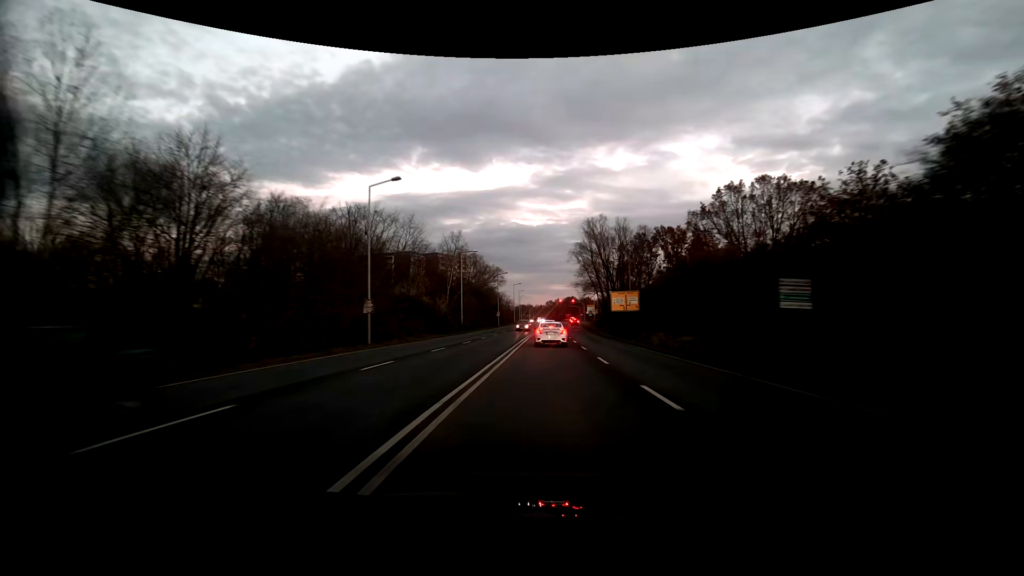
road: secondary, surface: asphalt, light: Dusk
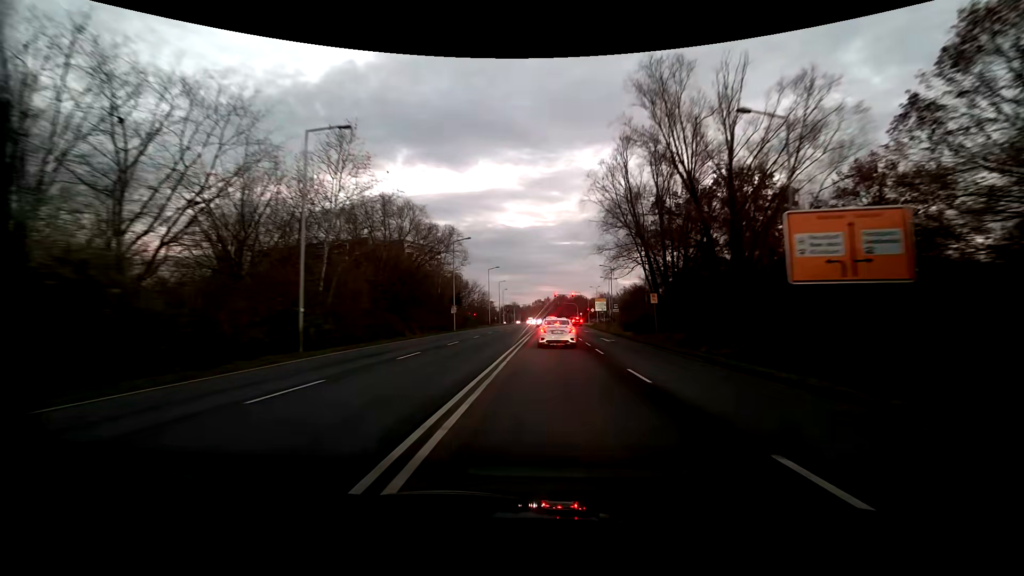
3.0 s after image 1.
(+0.3, +41.6) m; +1°
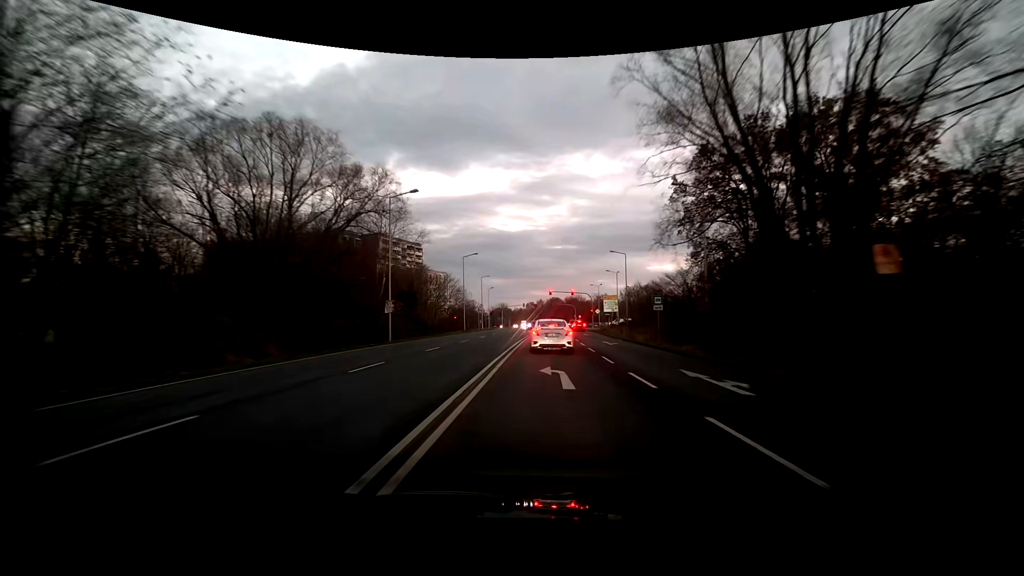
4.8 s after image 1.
(+0.3, +21.7) m; +1°
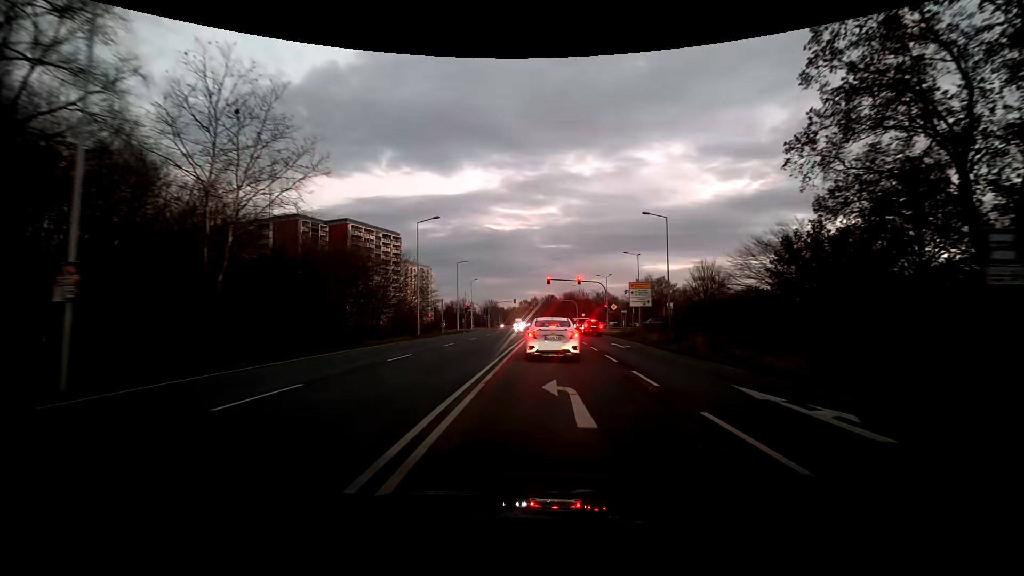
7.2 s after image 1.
(0.0, +23.0) m; +1°
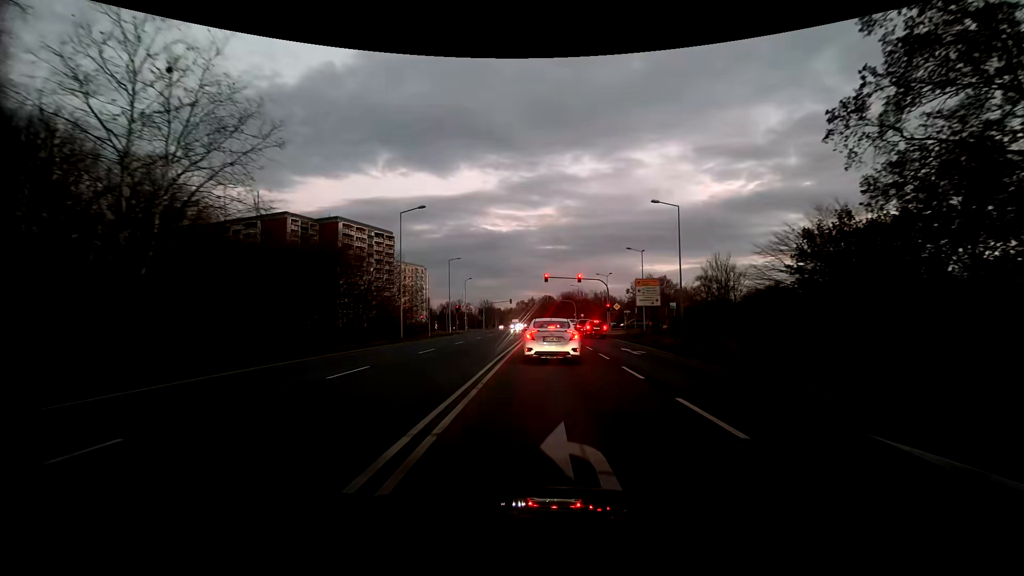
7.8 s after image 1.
(0.0, +4.4) m; 0°
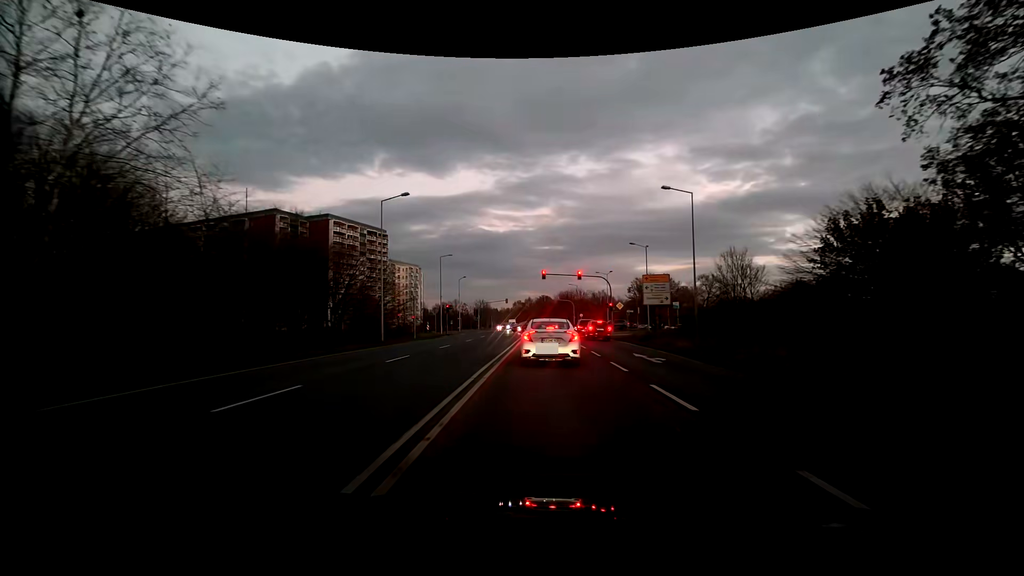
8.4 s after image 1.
(0.0, +4.1) m; 0°
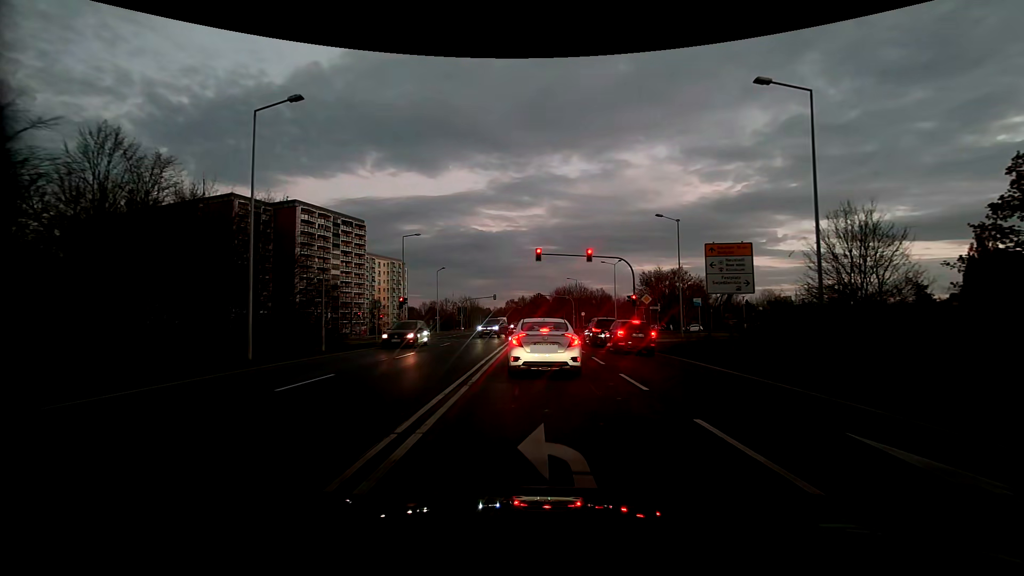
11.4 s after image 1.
(+0.3, +15.2) m; +1°
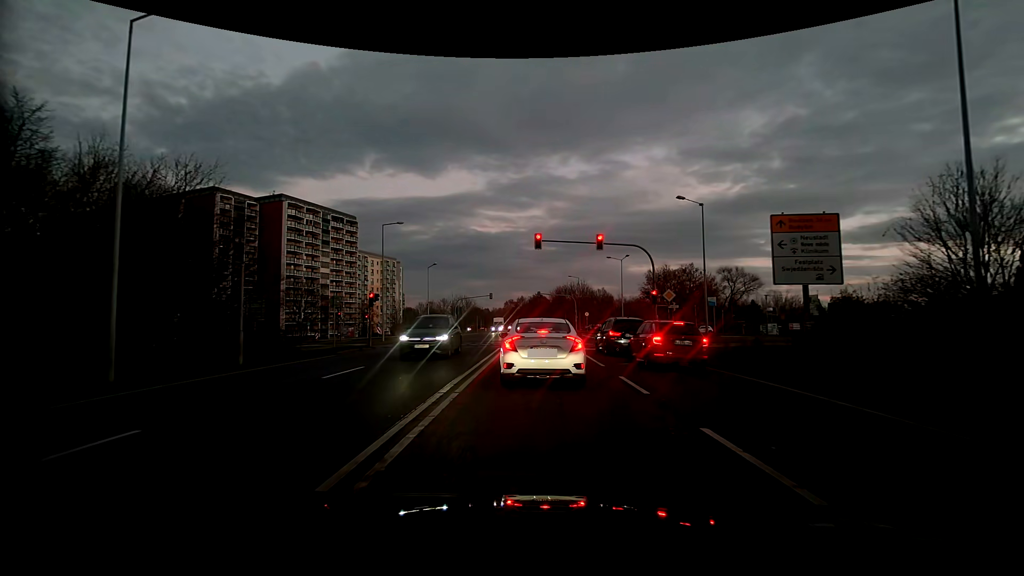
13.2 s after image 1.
(0.0, +6.4) m; 0°
